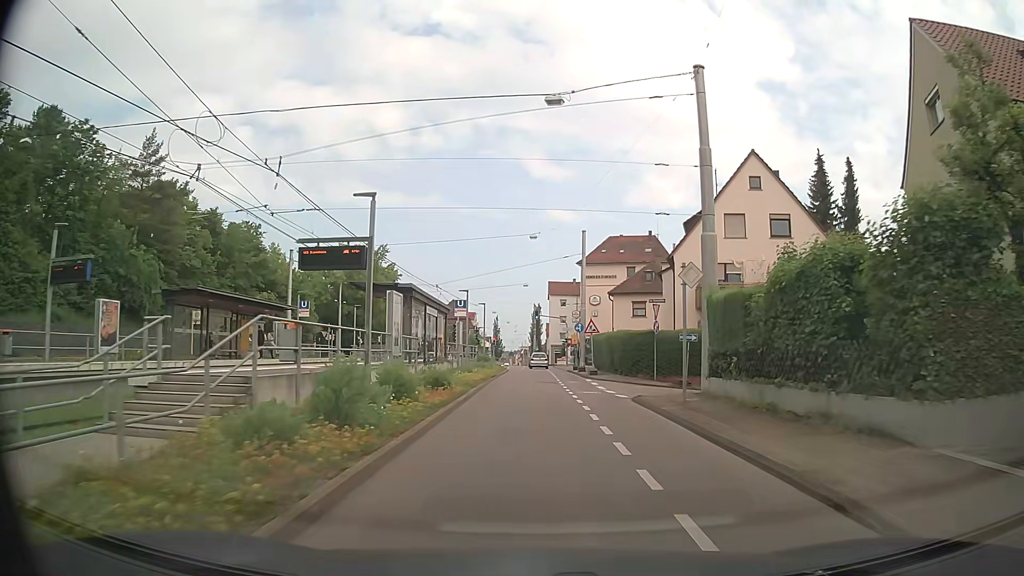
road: tertiary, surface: asphalt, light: Day
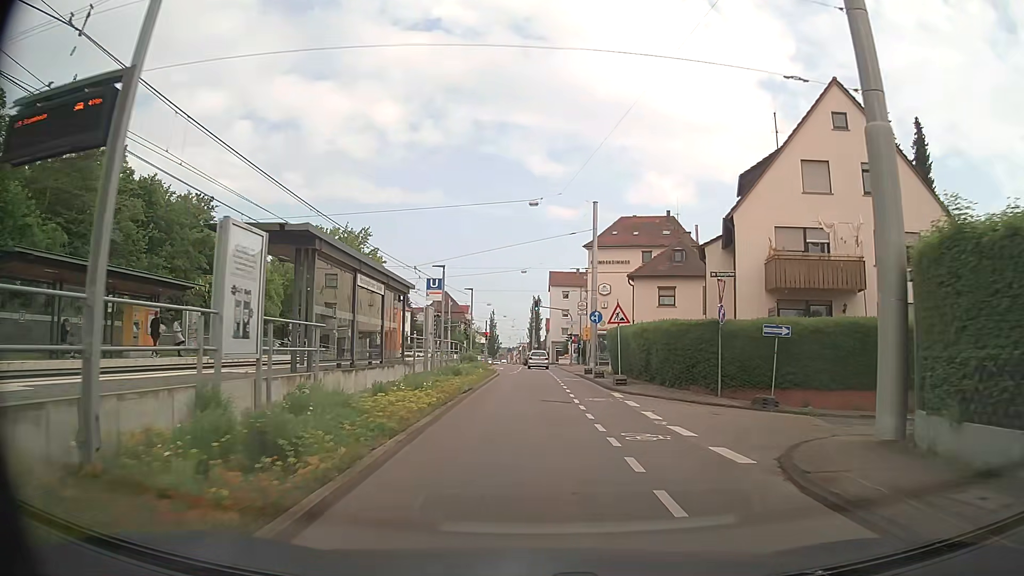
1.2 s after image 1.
(+0.1, +11.1) m; +1°
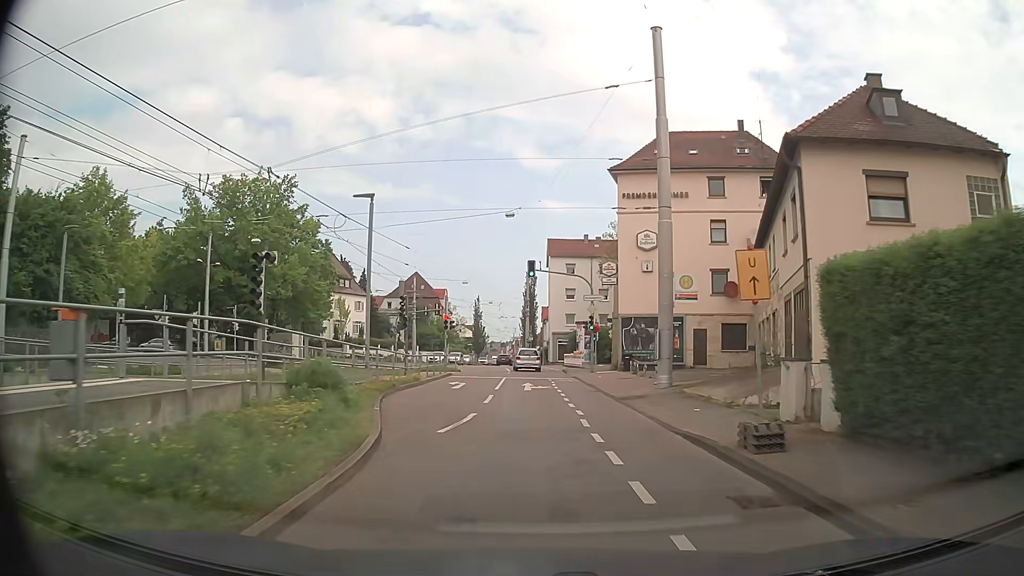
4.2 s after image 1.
(-0.1, +27.7) m; 0°
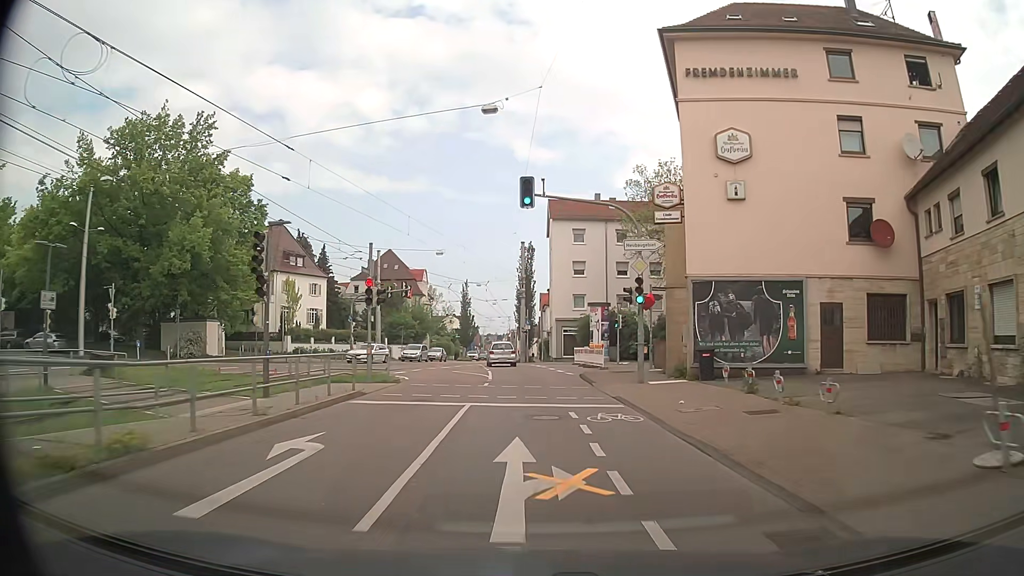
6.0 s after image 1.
(0.0, +17.9) m; 0°
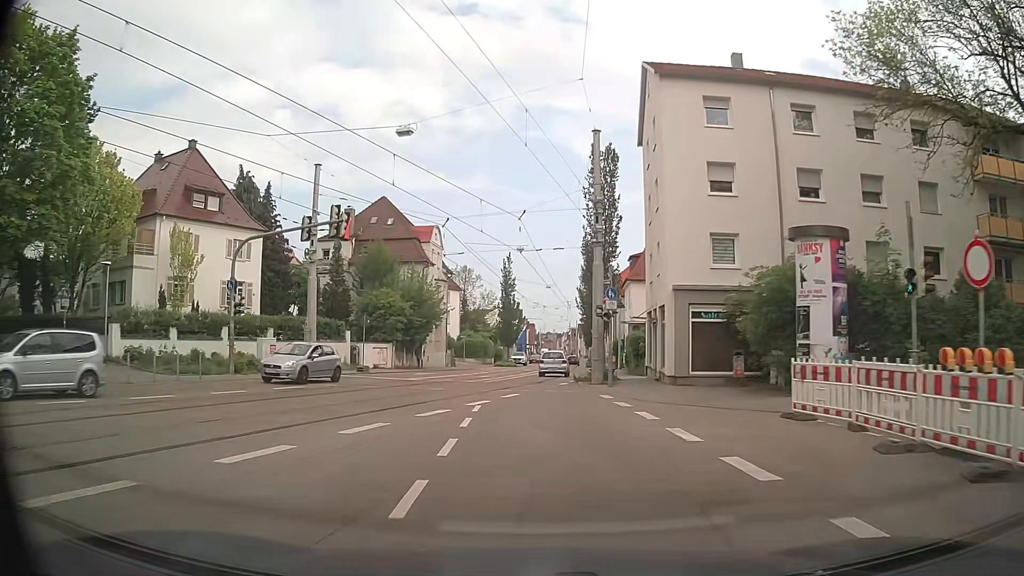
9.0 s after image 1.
(-0.7, +31.8) m; -5°
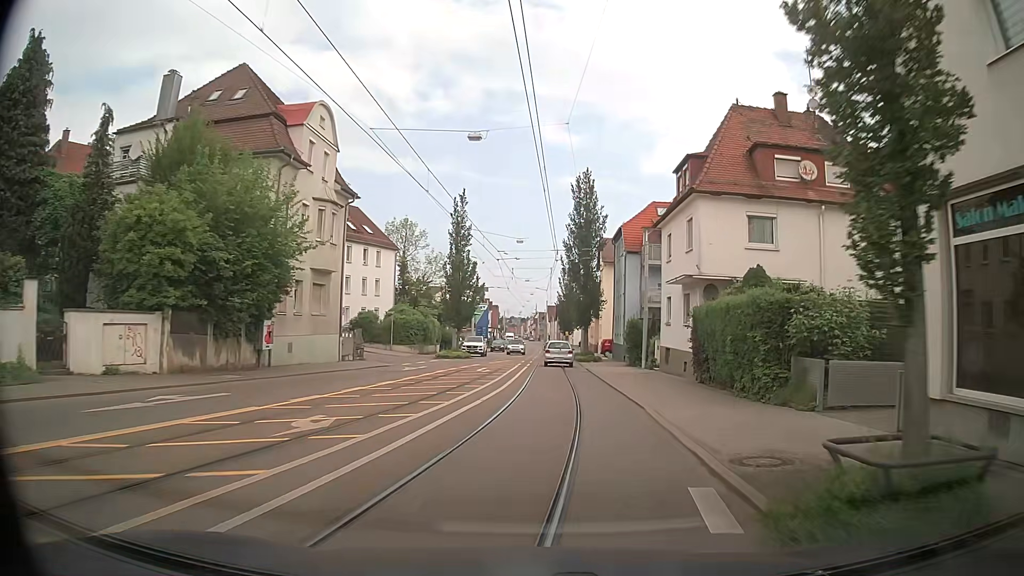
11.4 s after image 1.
(-0.1, +26.3) m; +2°
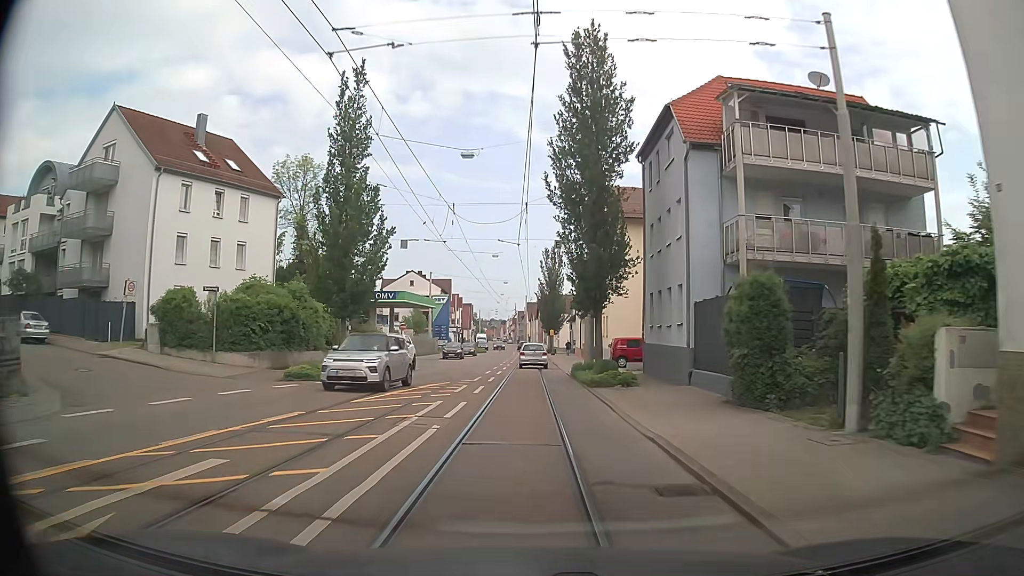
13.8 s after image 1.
(+1.0, +26.4) m; +2°
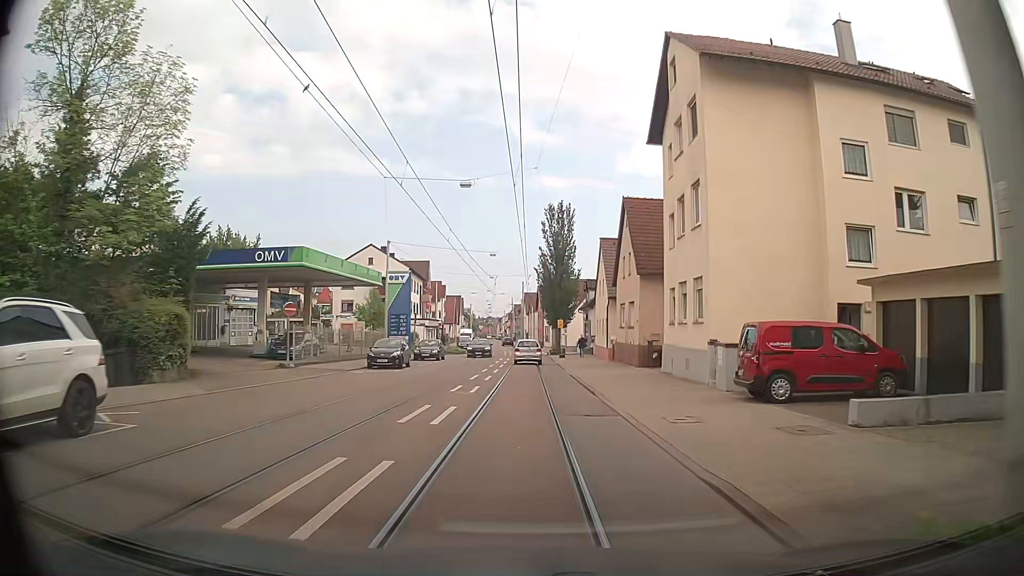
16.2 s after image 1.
(-0.2, +26.6) m; -2°
(0, +10) (+1, +20) (+1, +30) (+1, +40) (+1, +50) (+1, +60) (+1, +70) (+1, +80) (0, +90) (0, +100) m
